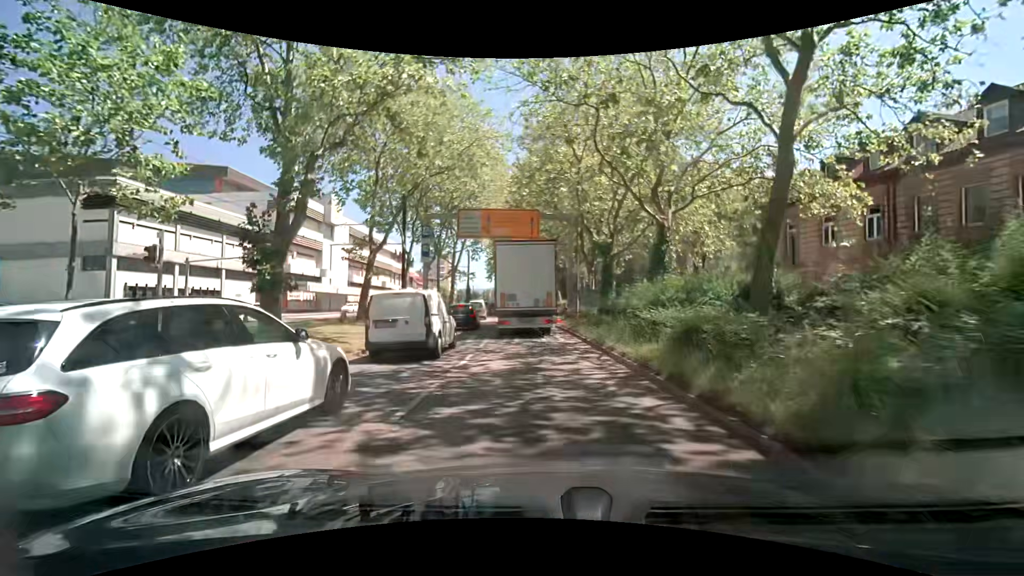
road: primary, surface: asphalt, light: Day
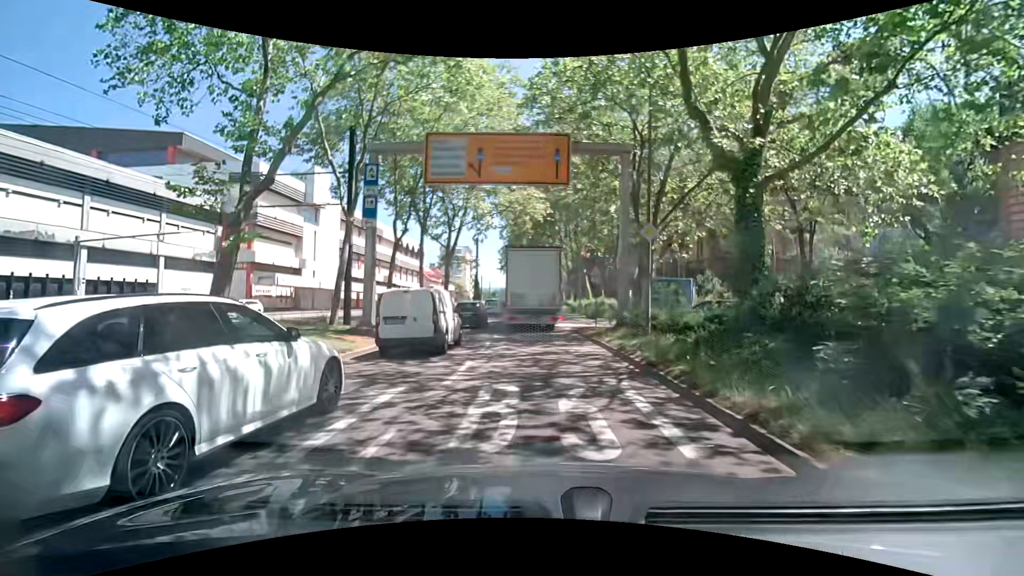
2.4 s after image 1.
(-0.5, +14.2) m; -5°
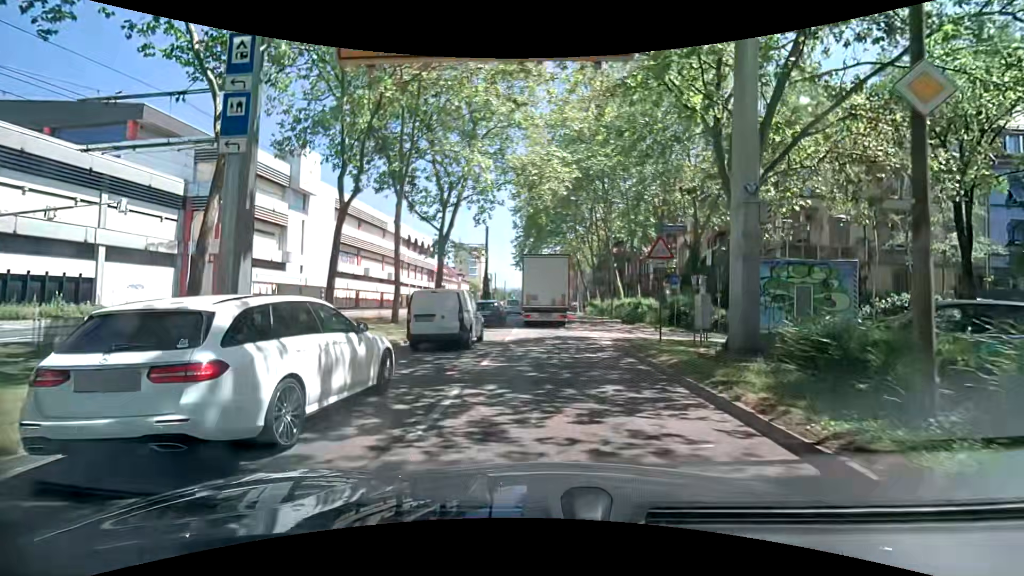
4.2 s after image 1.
(+0.2, +9.5) m; 0°
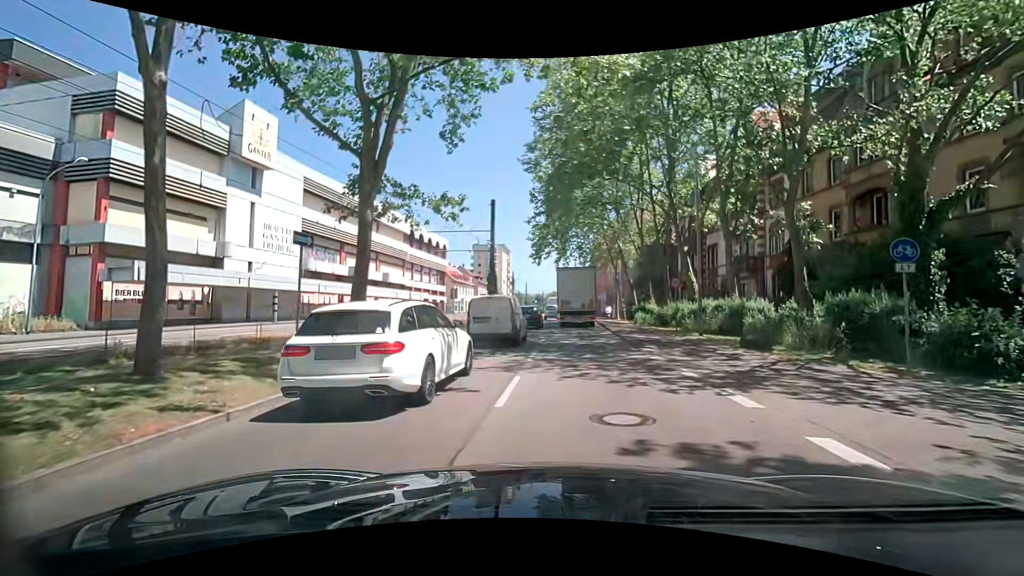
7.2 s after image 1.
(-0.3, +16.3) m; -3°
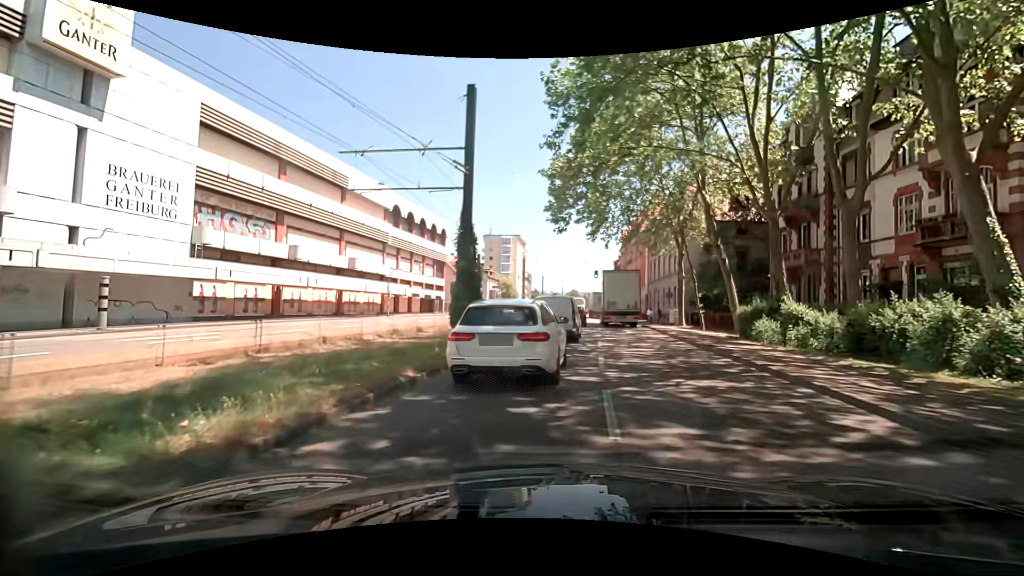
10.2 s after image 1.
(-0.2, +19.6) m; -2°
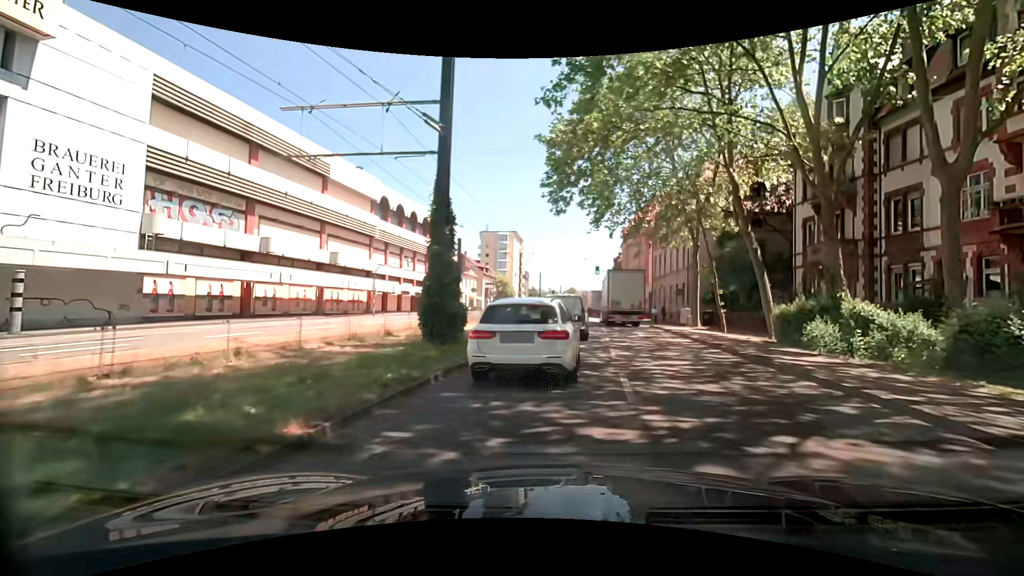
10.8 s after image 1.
(0.0, +4.1) m; 0°
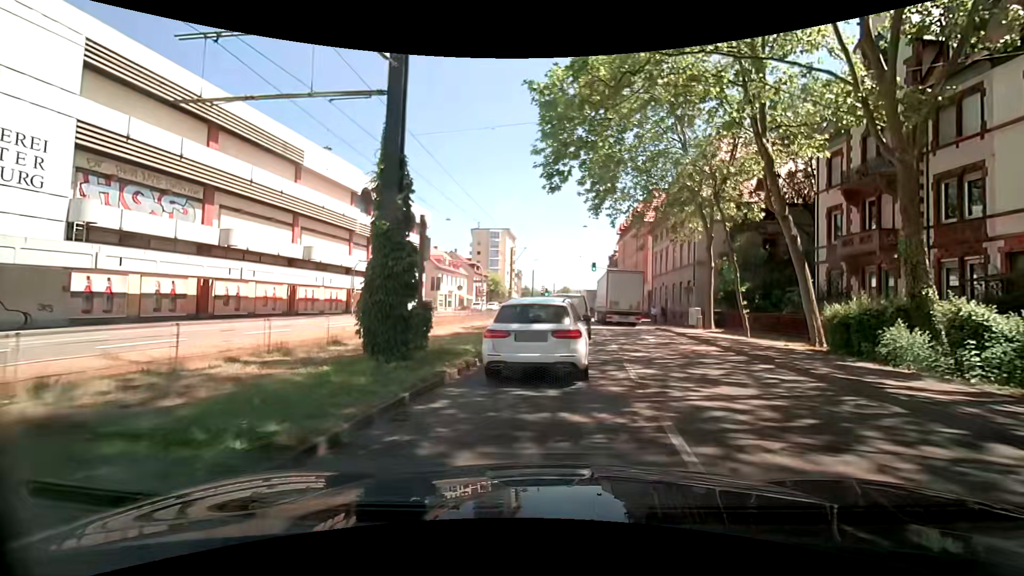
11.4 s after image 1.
(0.0, +4.0) m; +1°
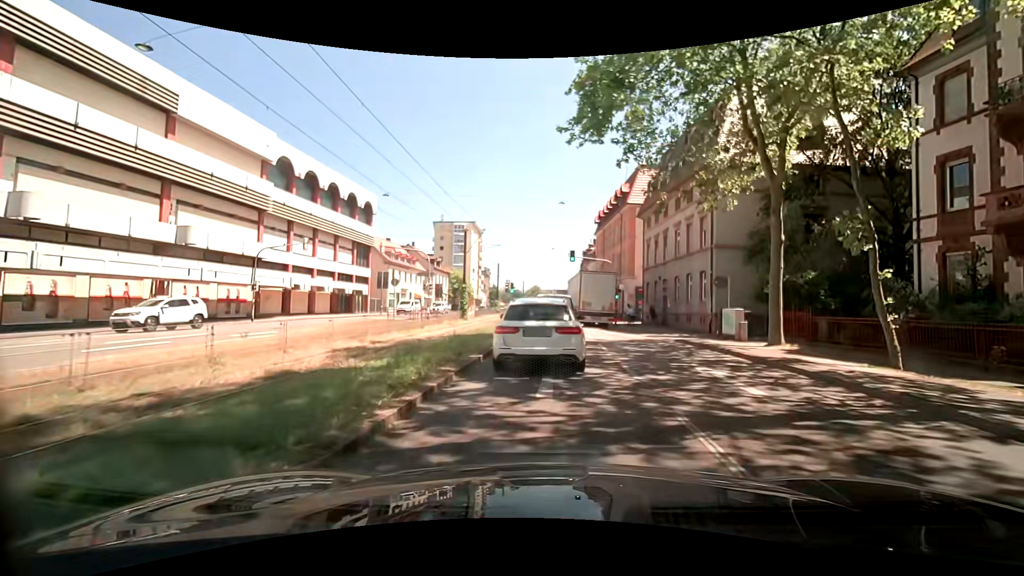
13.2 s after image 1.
(+0.2, +11.7) m; +3°
(0, +10) (0, +20) (0, +30) (0, +40) (0, +50) (-1, +60) (-1, +70) (-1, +80) (-1, +90) (-1, +100) m
